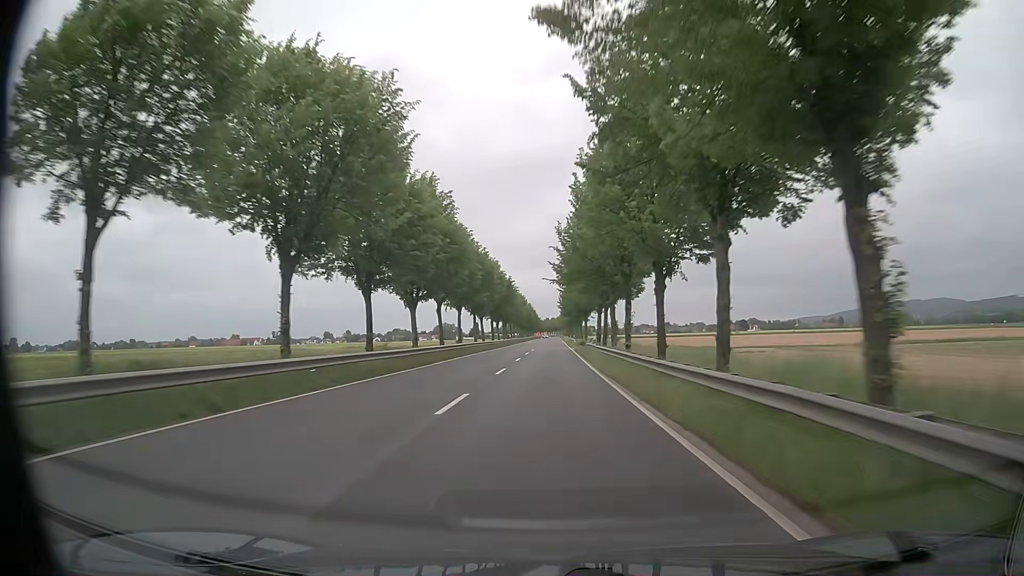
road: primary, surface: asphalt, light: Day
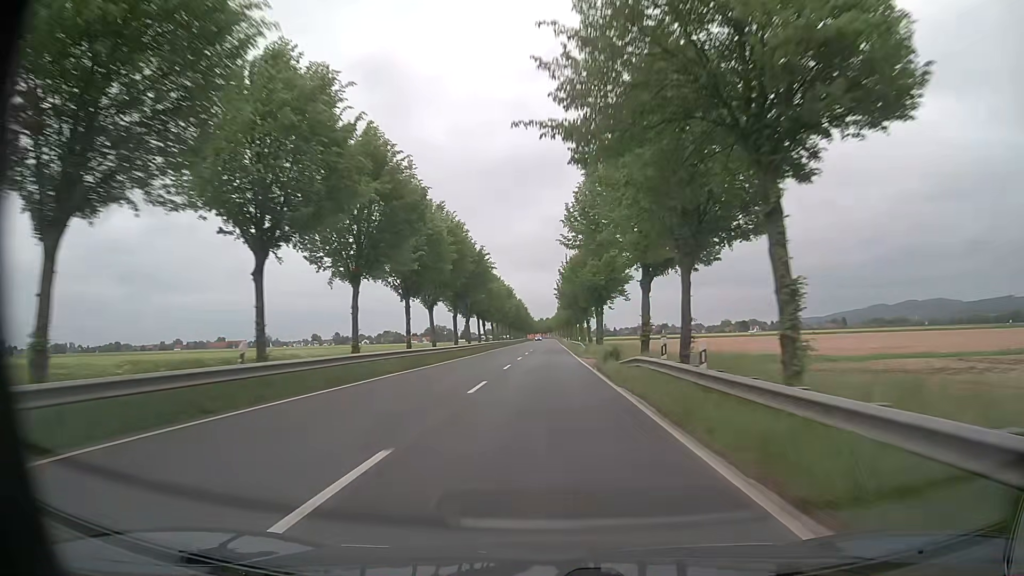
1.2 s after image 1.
(+0.2, +31.6) m; +1°
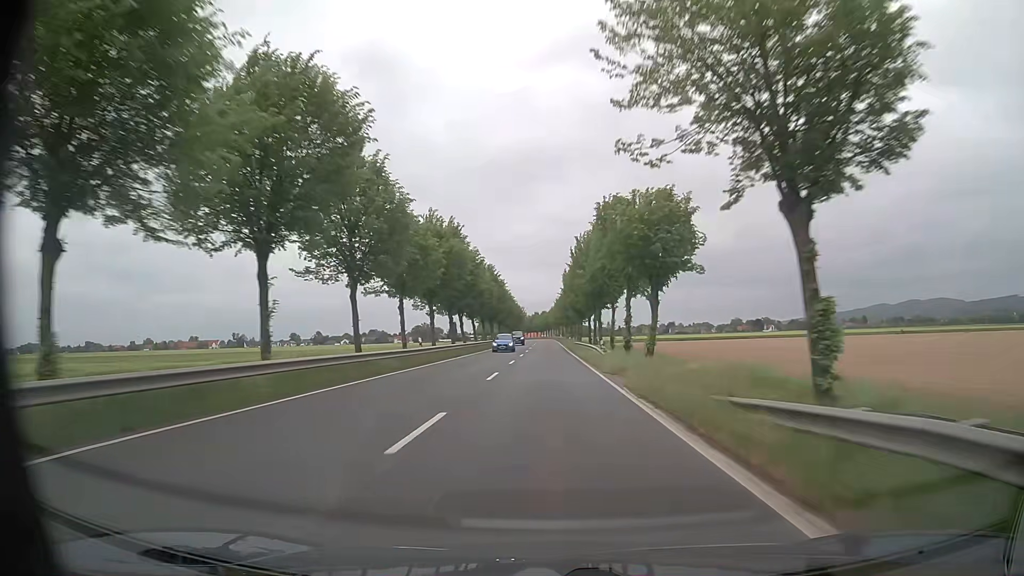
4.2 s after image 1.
(+0.4, +80.0) m; 0°
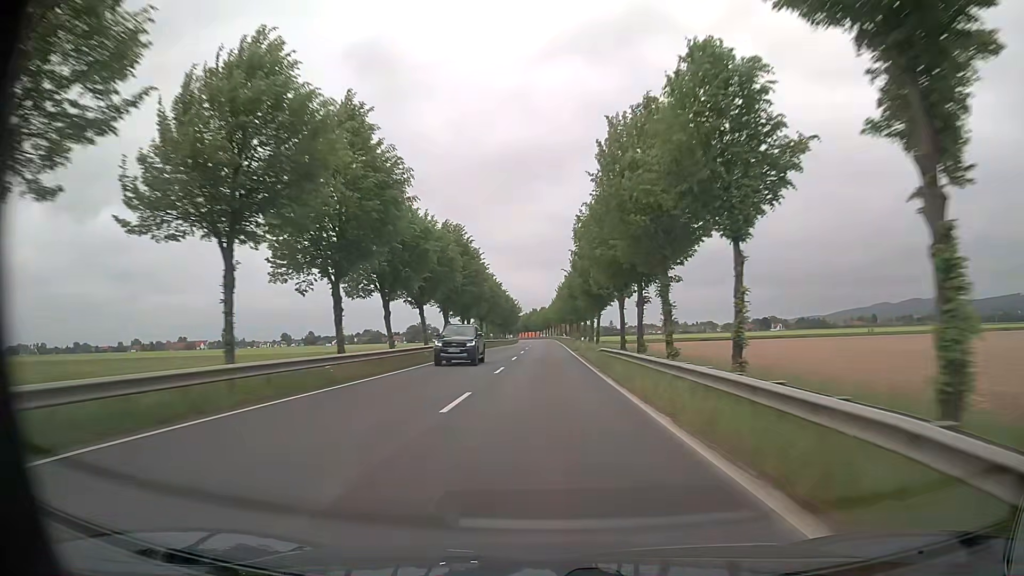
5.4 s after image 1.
(+0.3, +32.3) m; +1°
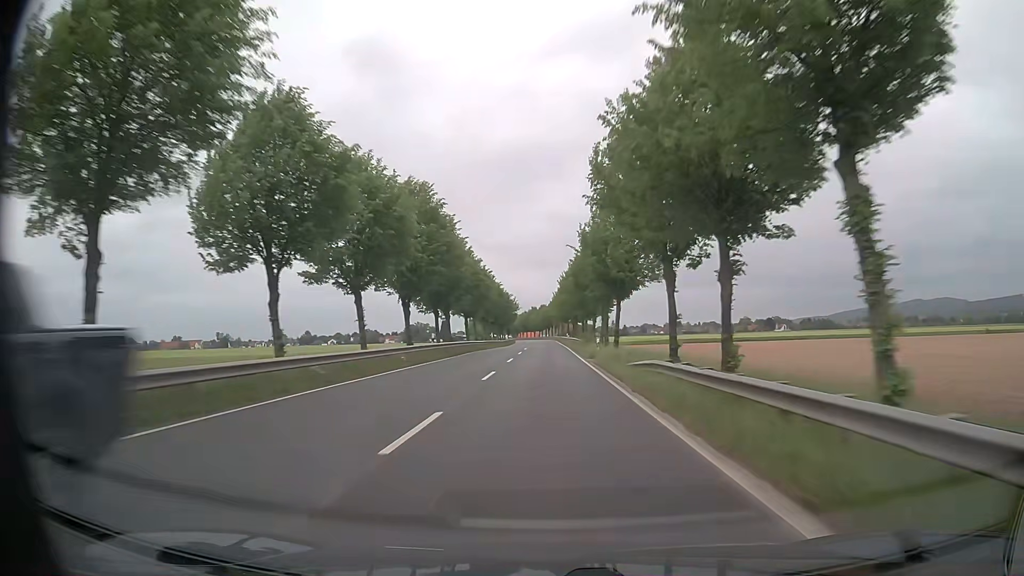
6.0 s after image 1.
(-0.1, +16.2) m; 0°
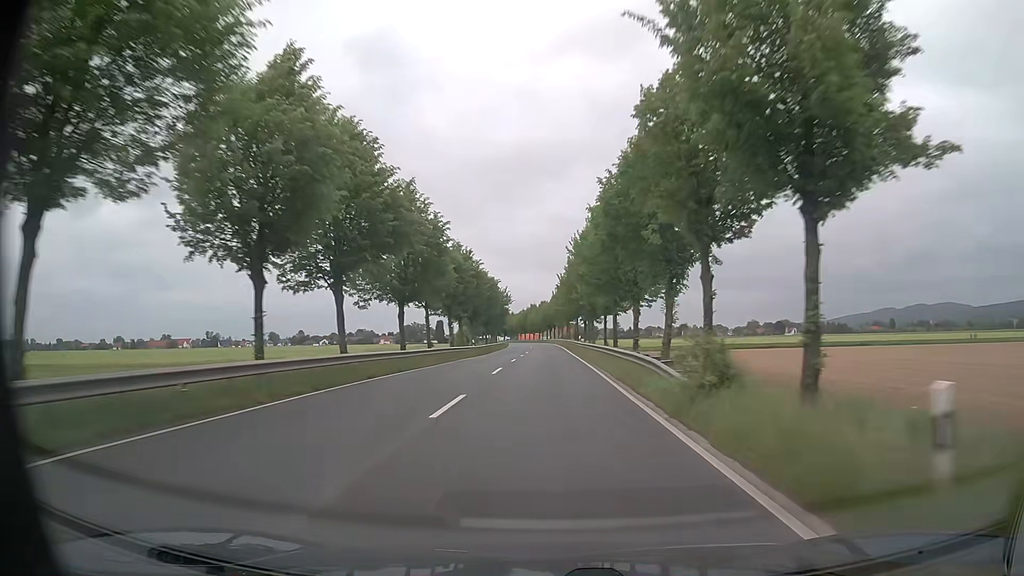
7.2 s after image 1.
(+0.1, +32.4) m; 0°
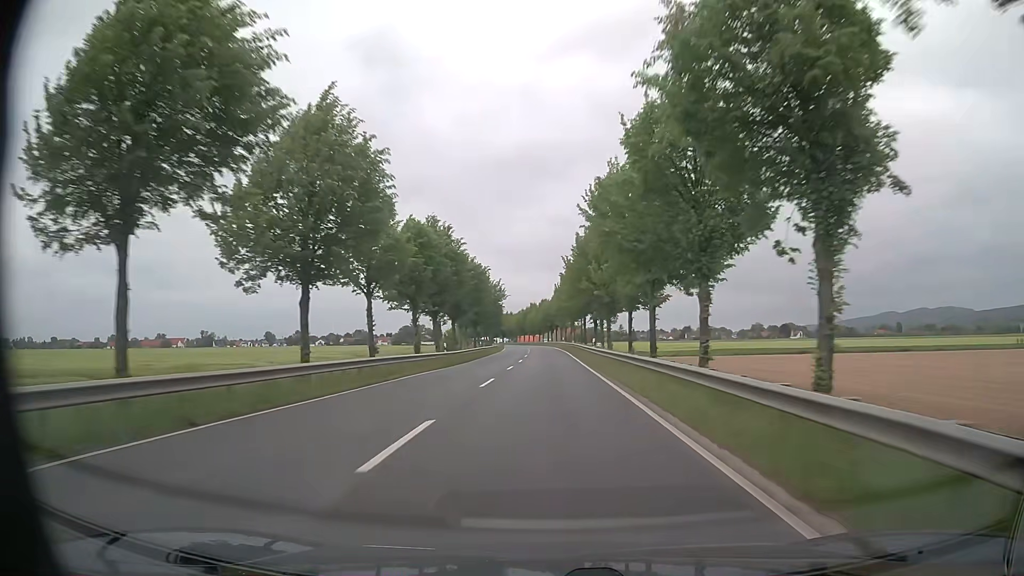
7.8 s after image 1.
(0.0, +16.2) m; 0°
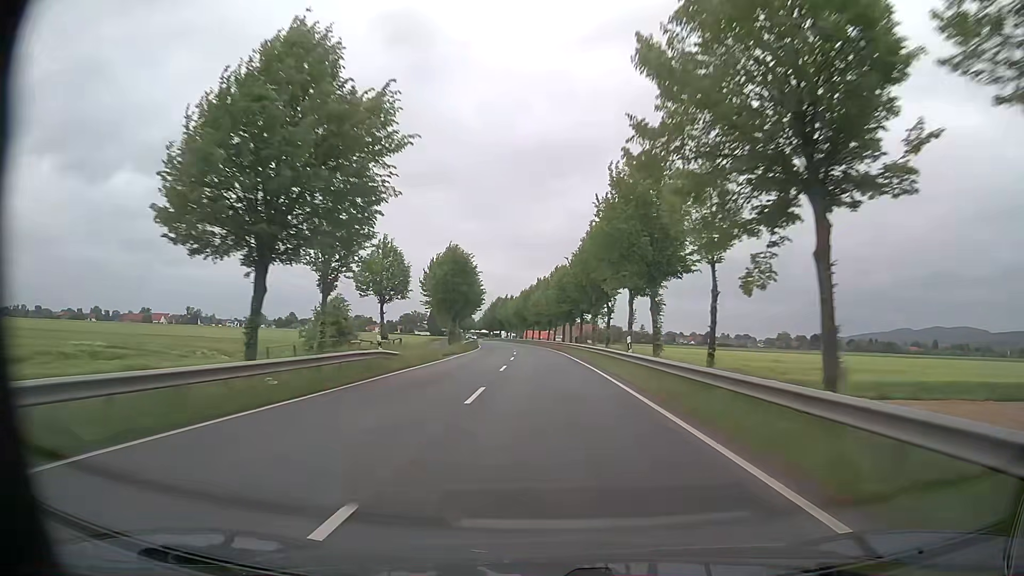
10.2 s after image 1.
(-0.3, +64.9) m; -1°
(0, +10) (0, +20) (0, +30) (-1, +40) (-1, +50) (-1, +60) (-2, +70) (-3, +80) (-4, +90) (-5, +100) m
